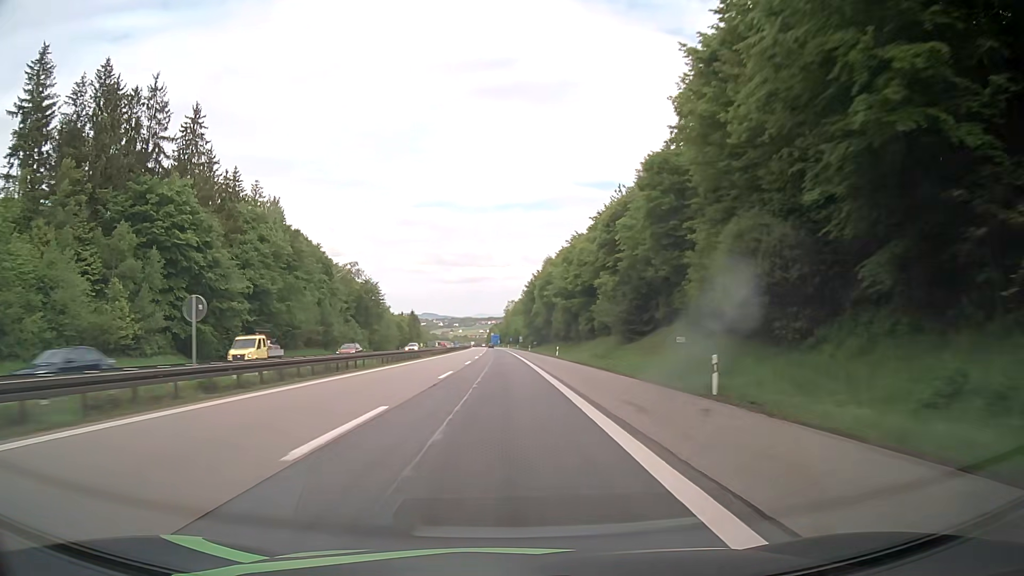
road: motorway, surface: asphalt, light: Day
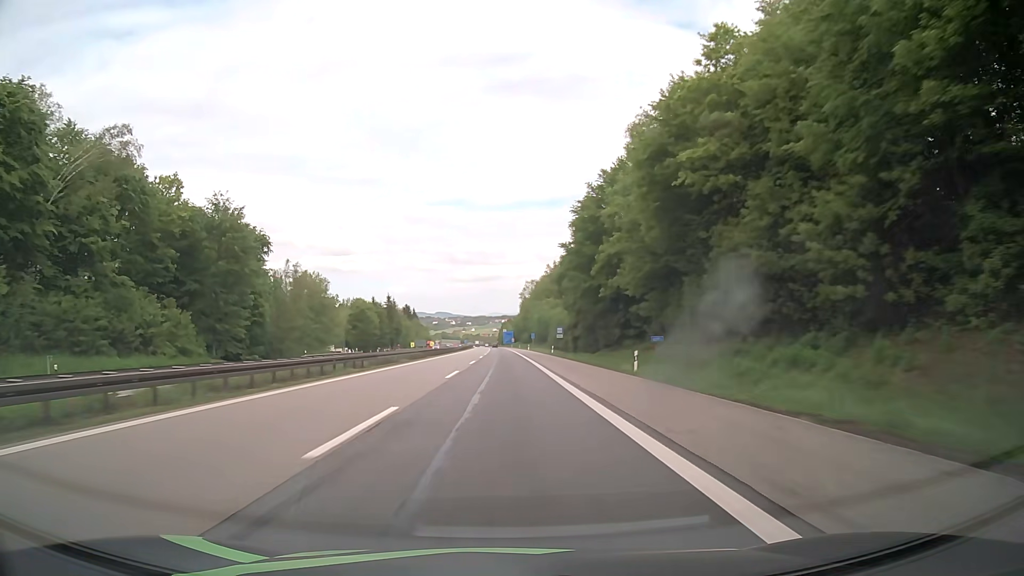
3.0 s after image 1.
(-1.0, +90.0) m; -1°
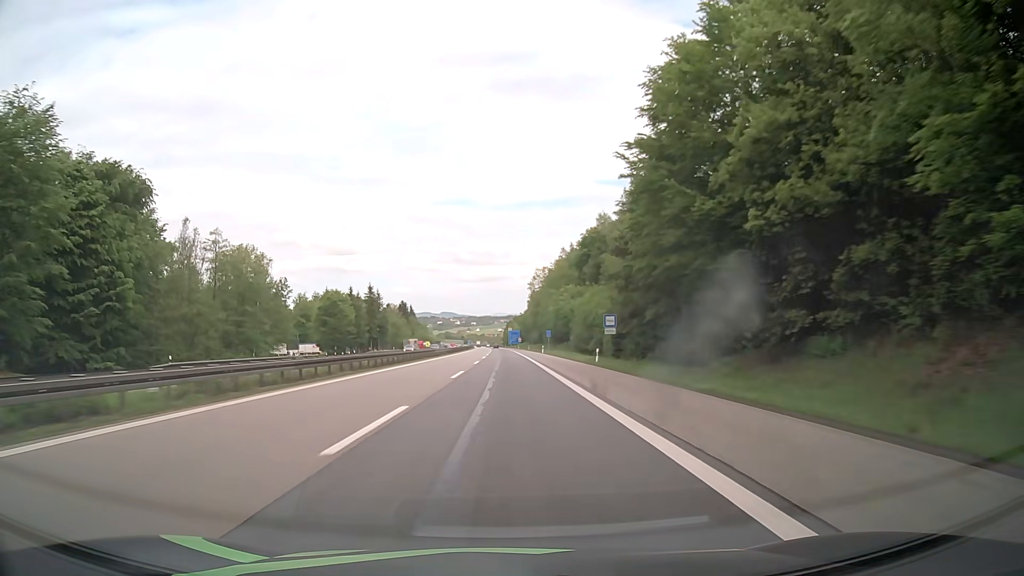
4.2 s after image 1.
(-0.2, +35.8) m; -1°
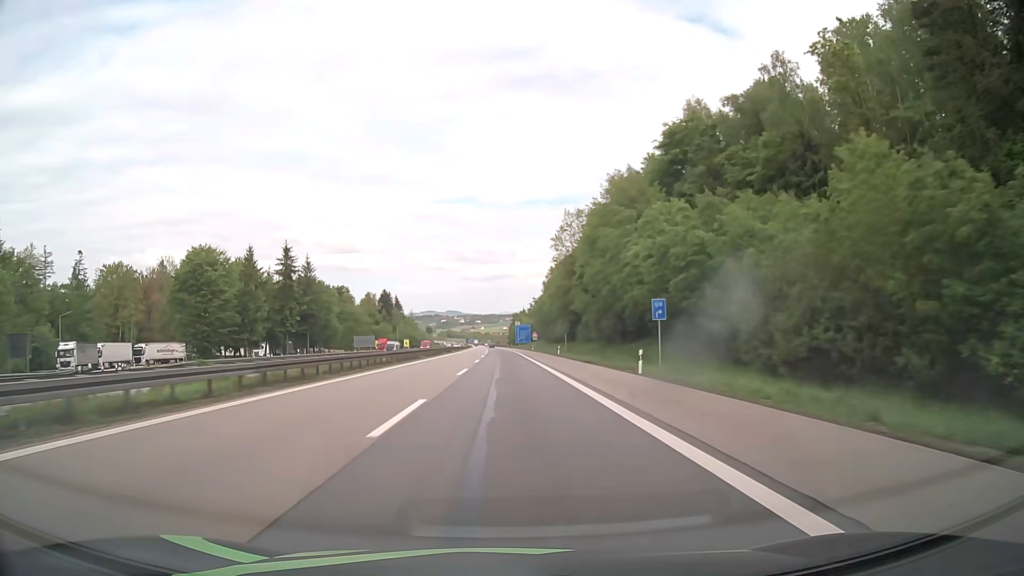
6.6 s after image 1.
(-0.4, +70.3) m; -1°
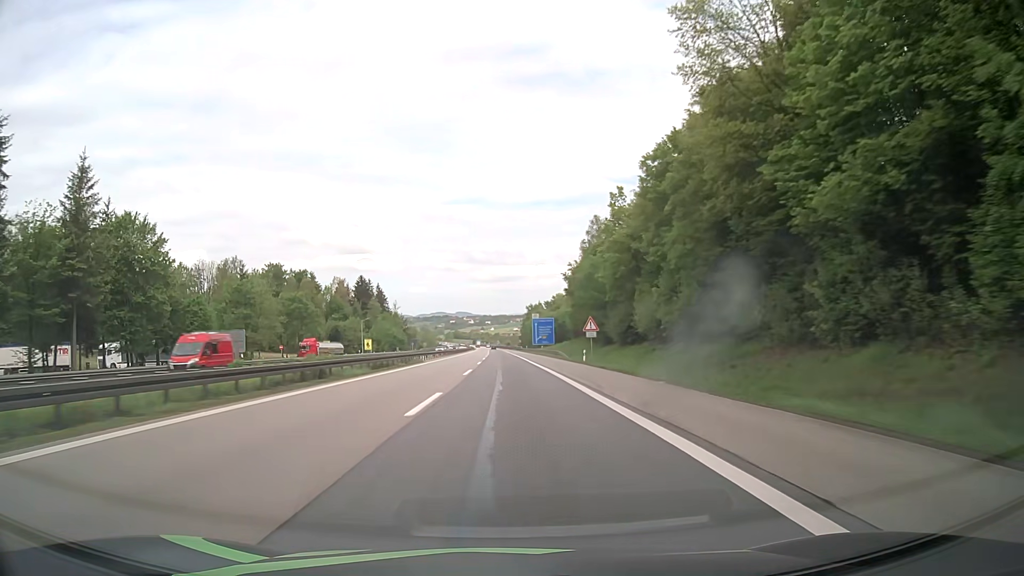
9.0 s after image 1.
(-0.4, +68.7) m; -1°
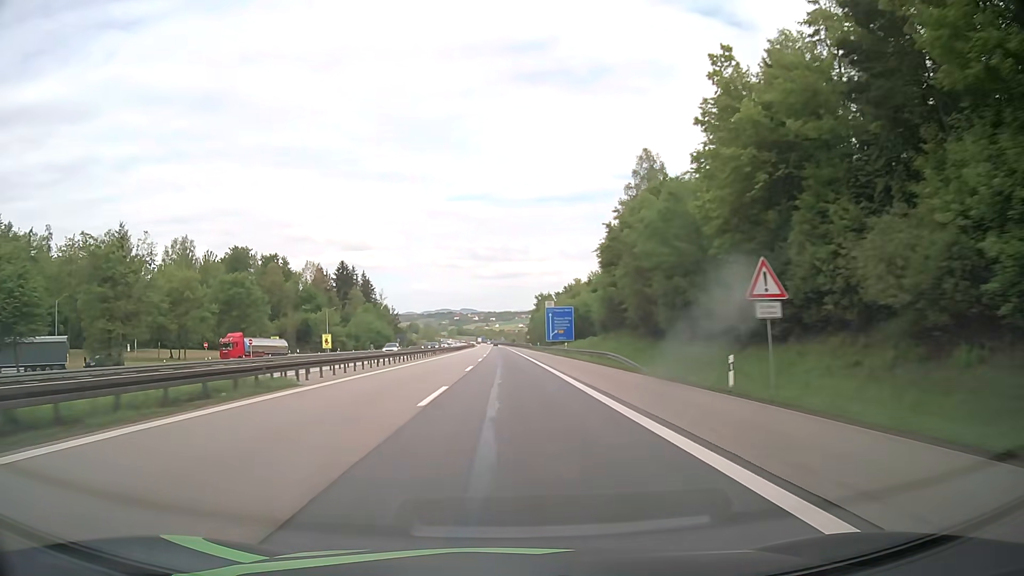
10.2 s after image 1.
(0.0, +34.2) m; 0°
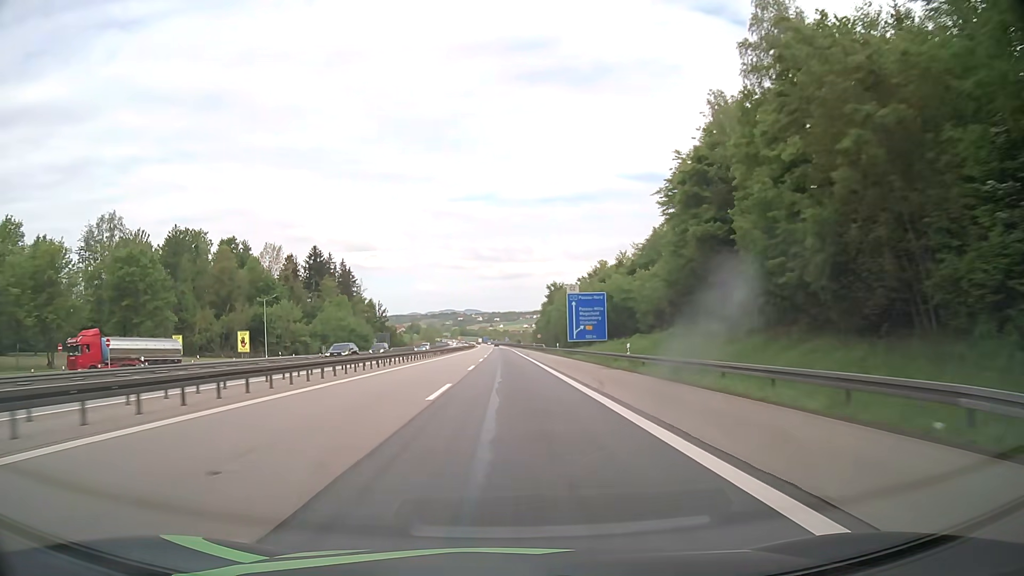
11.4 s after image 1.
(-0.1, +34.1) m; 0°
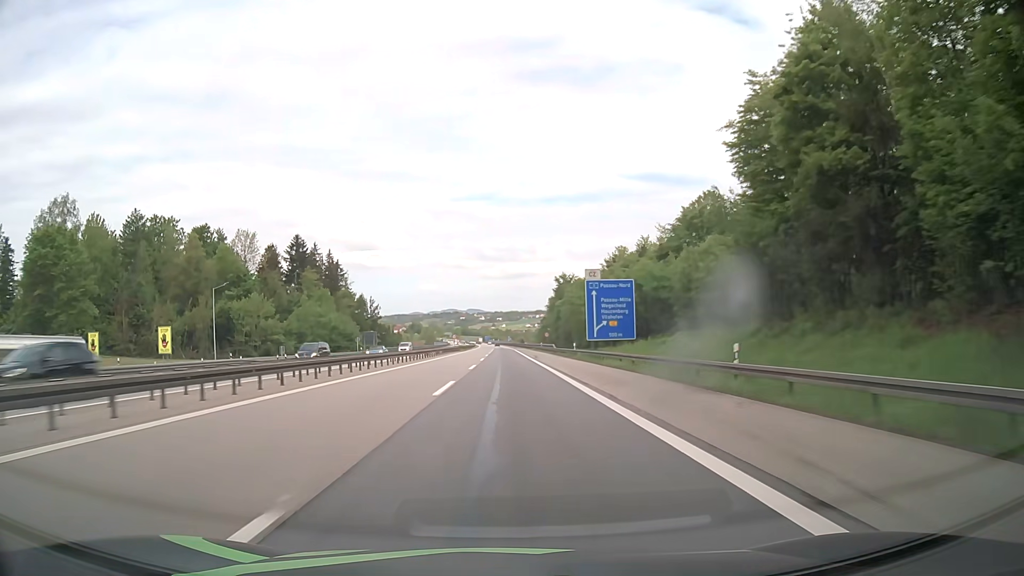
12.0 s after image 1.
(0.0, +17.1) m; 0°
(0, +10) (0, +20) (0, +30) (0, +40) (0, +50) (0, +60) (0, +70) (0, +80) (0, +90) (0, +100) m
